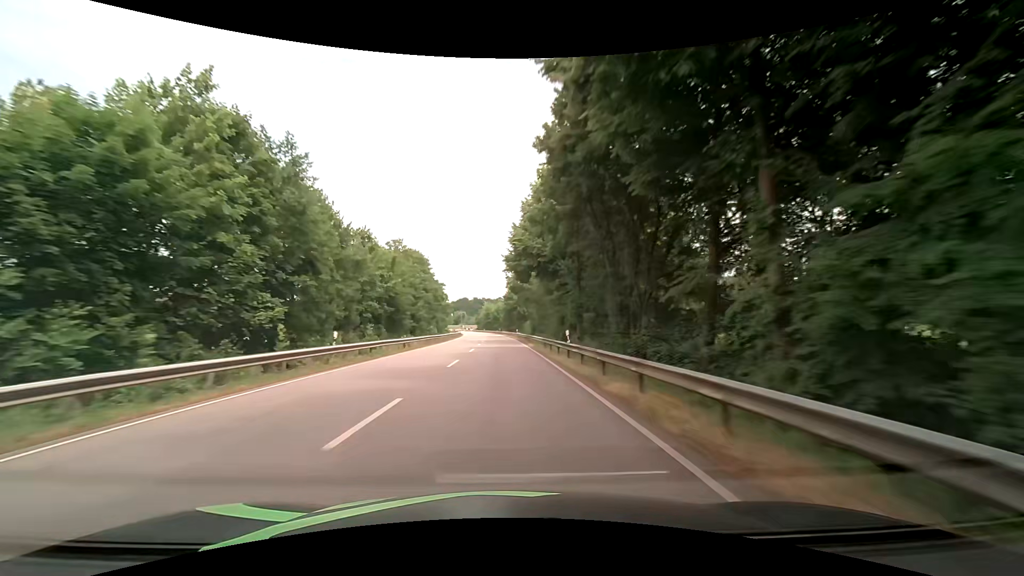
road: primary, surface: asphalt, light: Day
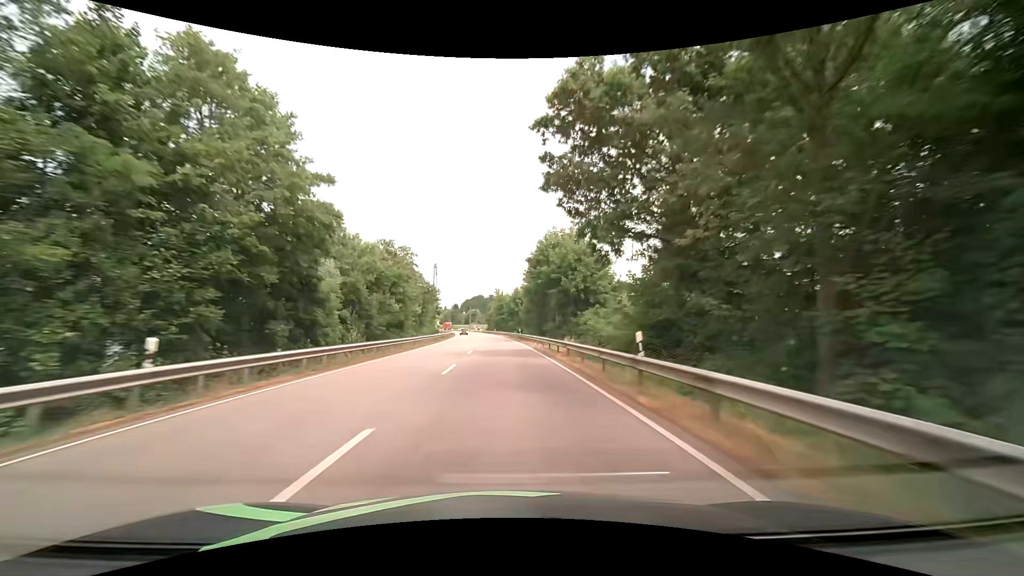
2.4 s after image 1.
(-0.6, +63.2) m; -2°
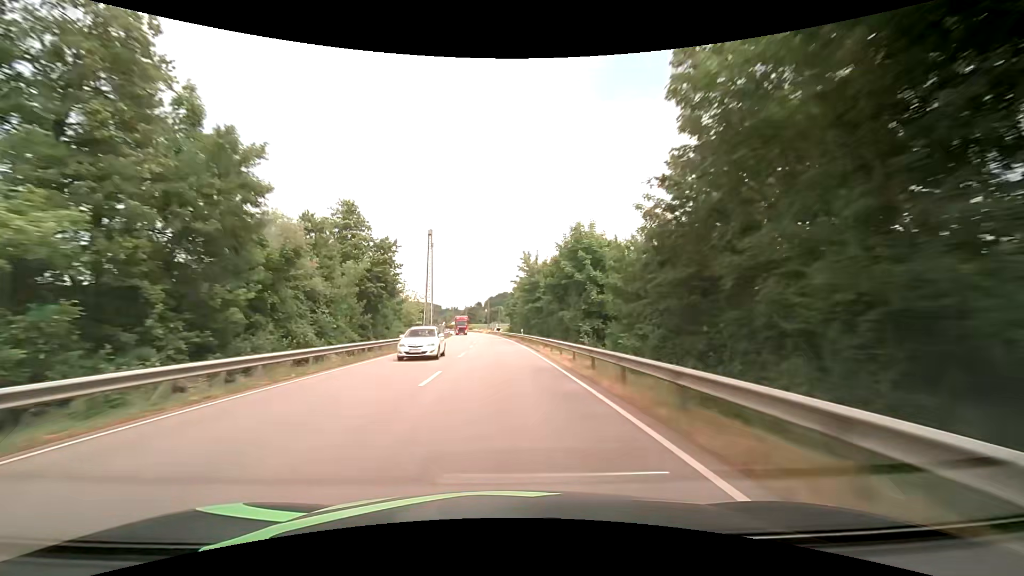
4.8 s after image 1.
(-1.4, +63.3) m; -3°
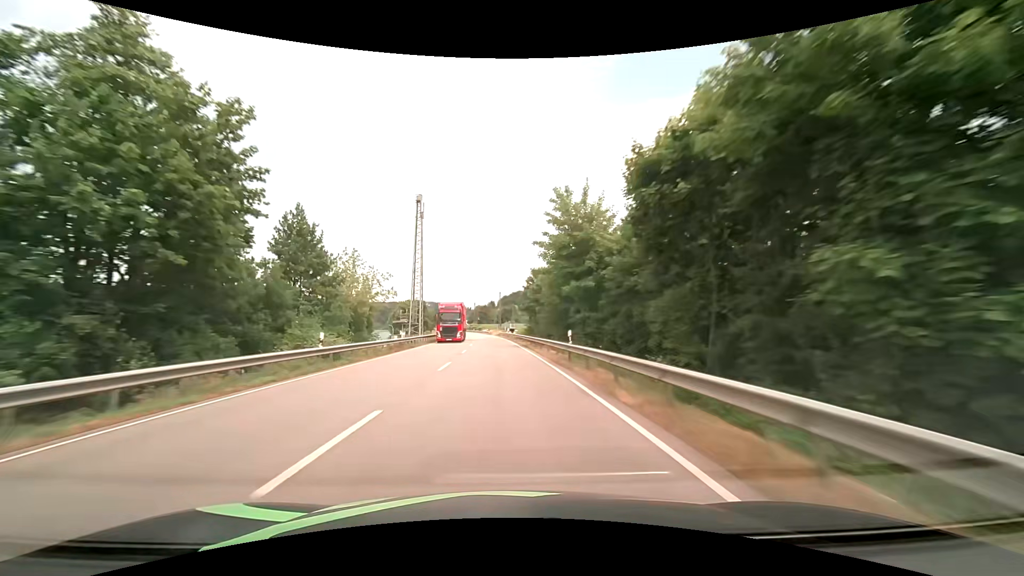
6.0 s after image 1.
(-0.6, +31.7) m; -2°
(0, +10) (0, +20) (0, +30) (-1, +40) (-1, +50) (-2, +60) (-3, +70) (-3, +80) (-4, +90) (-5, +100) m
